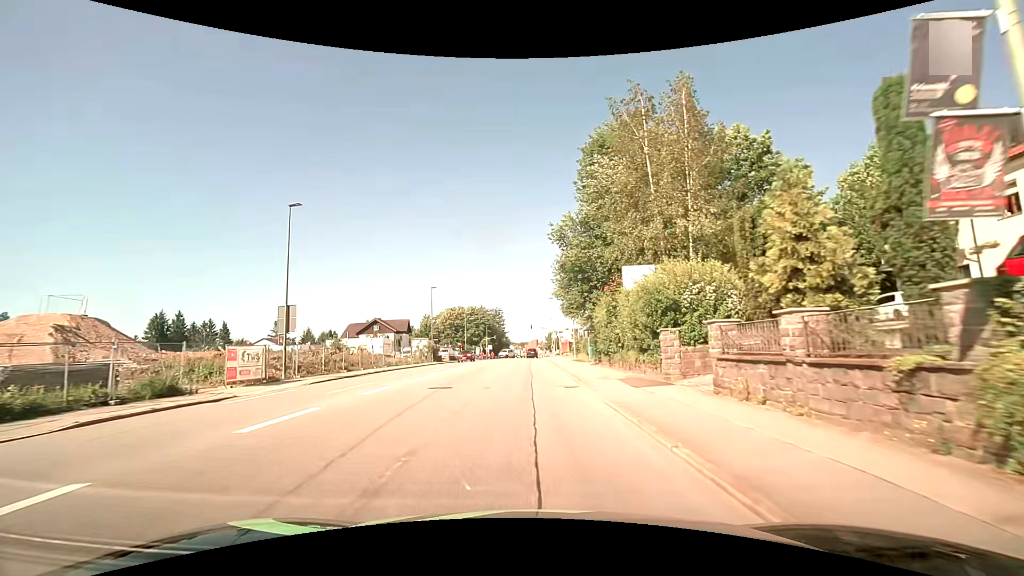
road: tertiary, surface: asphalt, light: Day
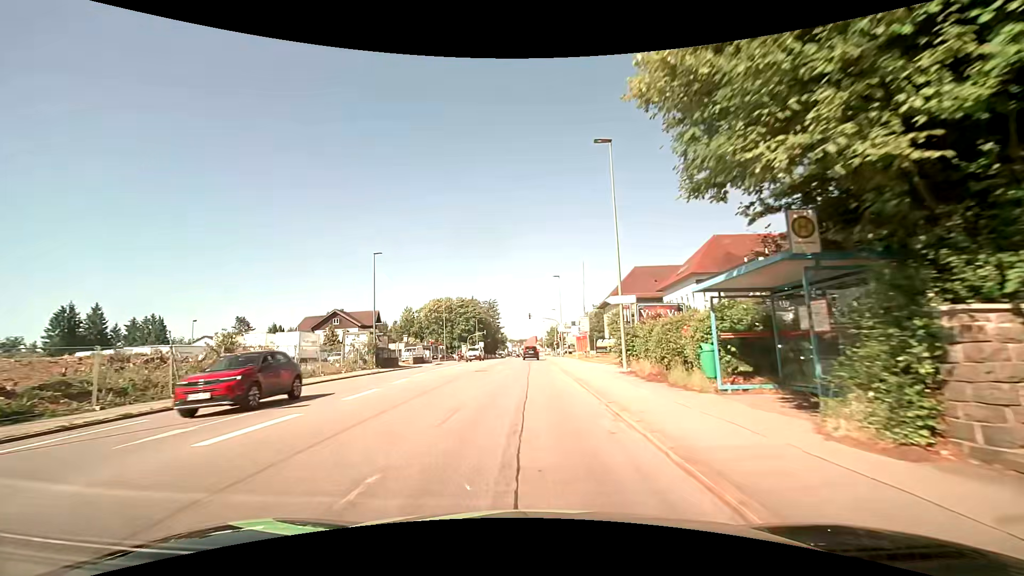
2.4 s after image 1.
(0.0, +24.8) m; 0°
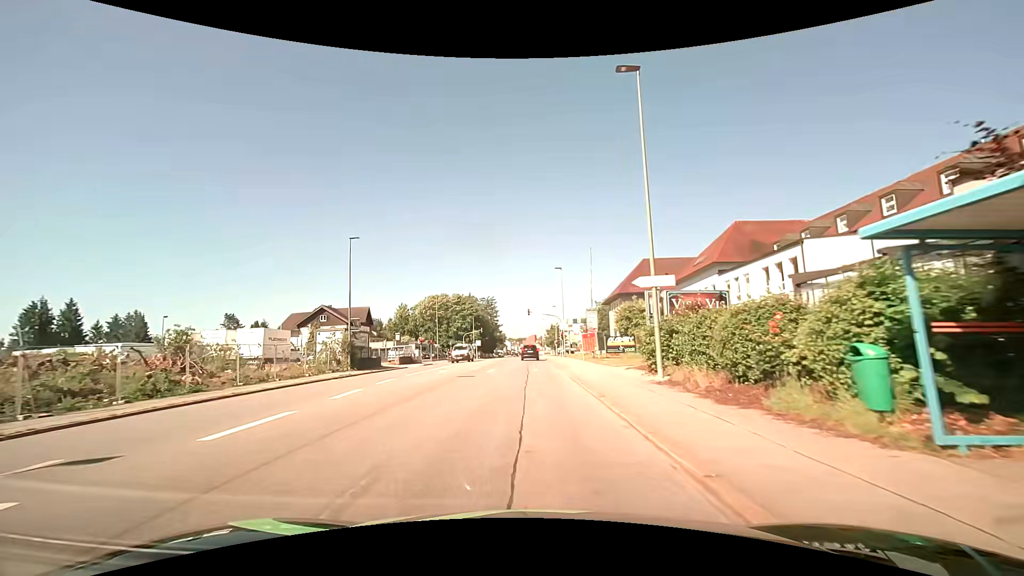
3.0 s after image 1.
(0.0, +5.8) m; +1°
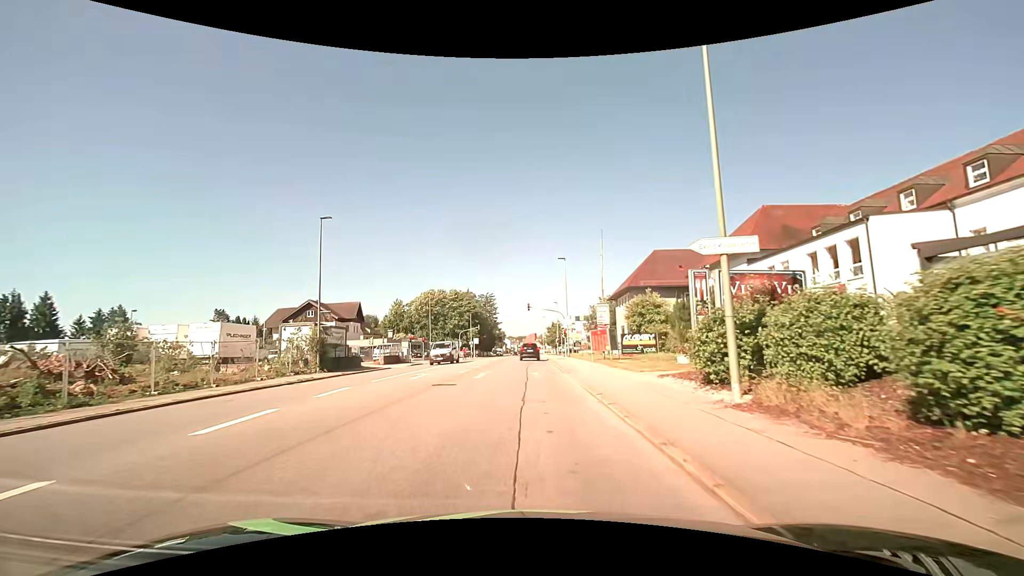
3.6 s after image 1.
(0.0, +5.4) m; 0°
(0, +10) (0, +20) (0, +30) (0, +40) (0, +50) (-1, +60) (-1, +70) (-1, +80) (-1, +90) (-1, +100) m
